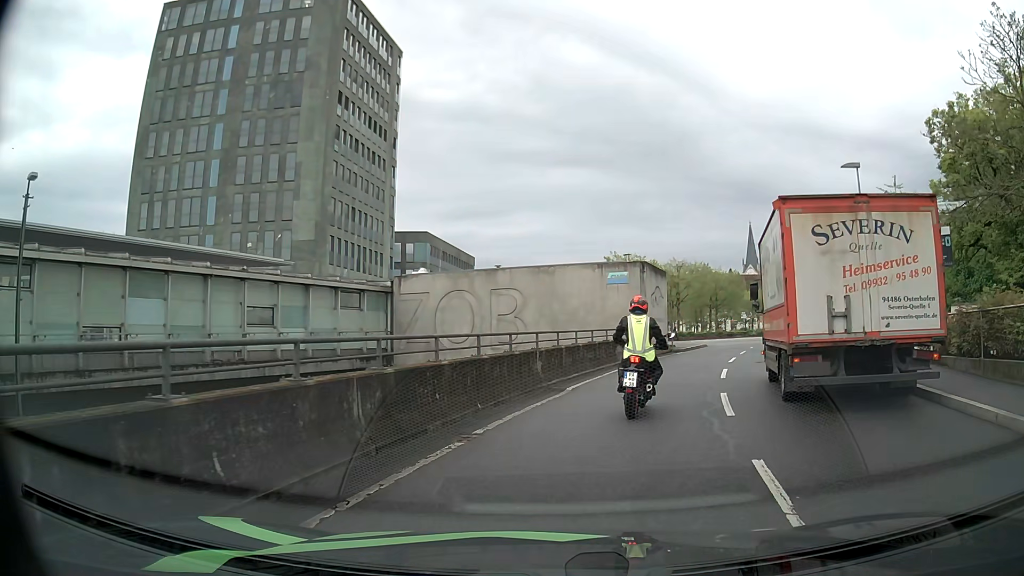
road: residential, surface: asphalt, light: Day
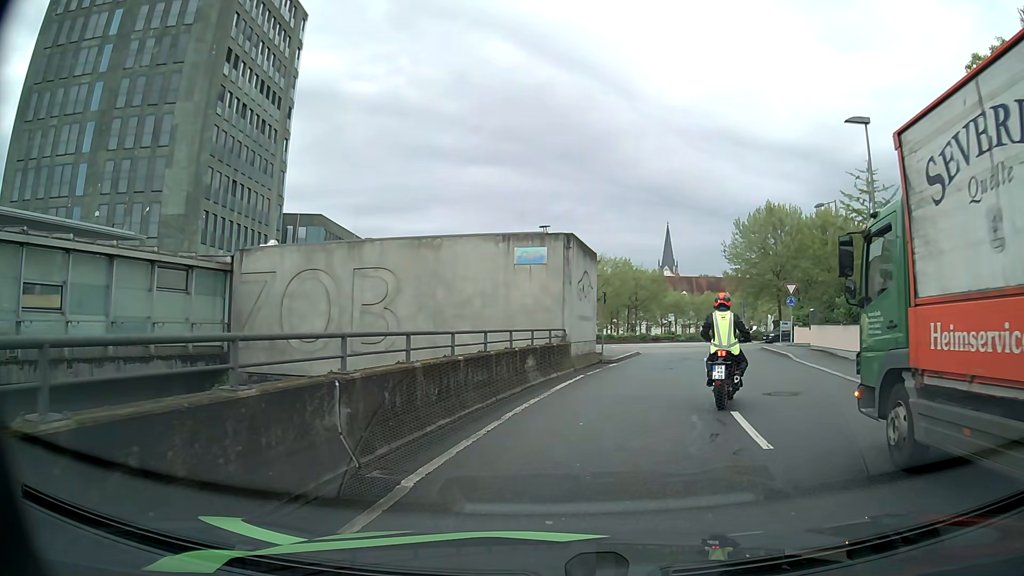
(+0.6, +9.0) m; +9°
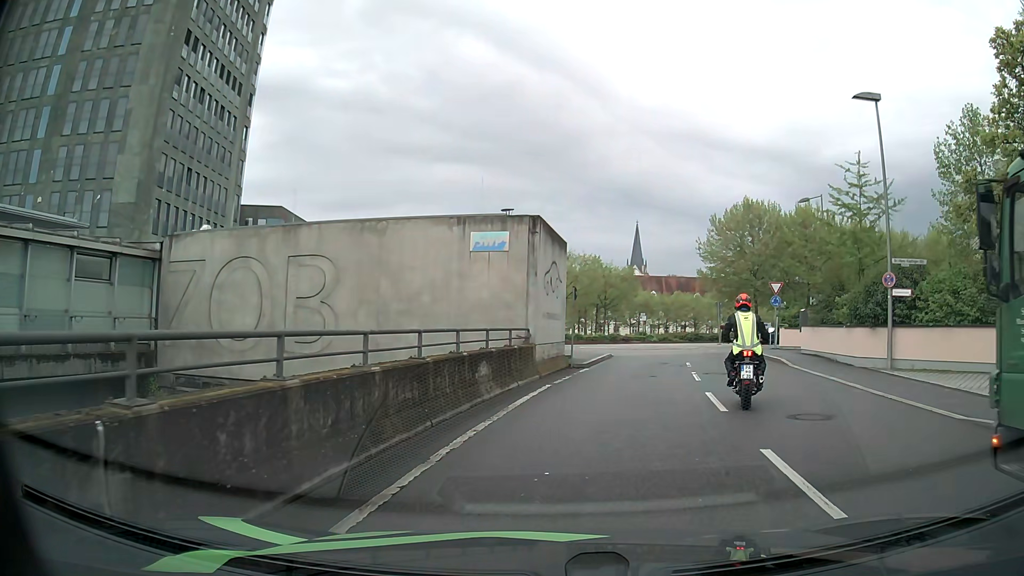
(0.0, +3.1) m; +2°
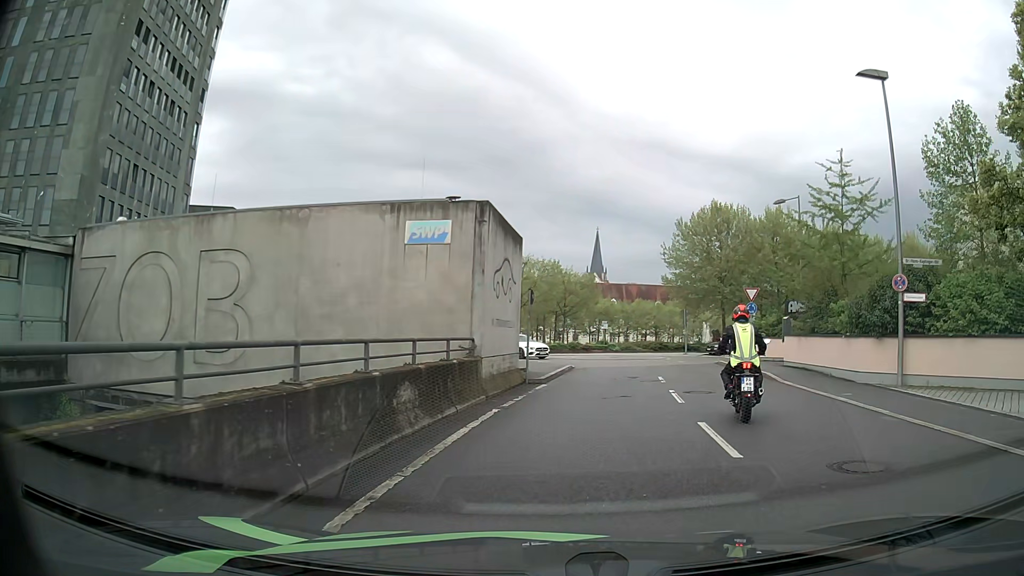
(+0.1, +3.0) m; +3°
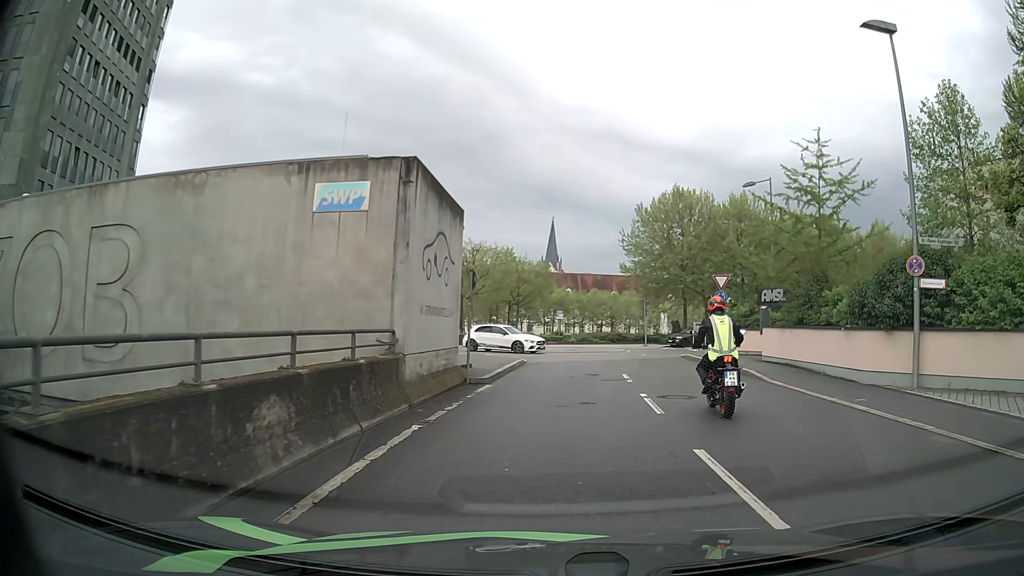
(+0.2, +2.9) m; +5°
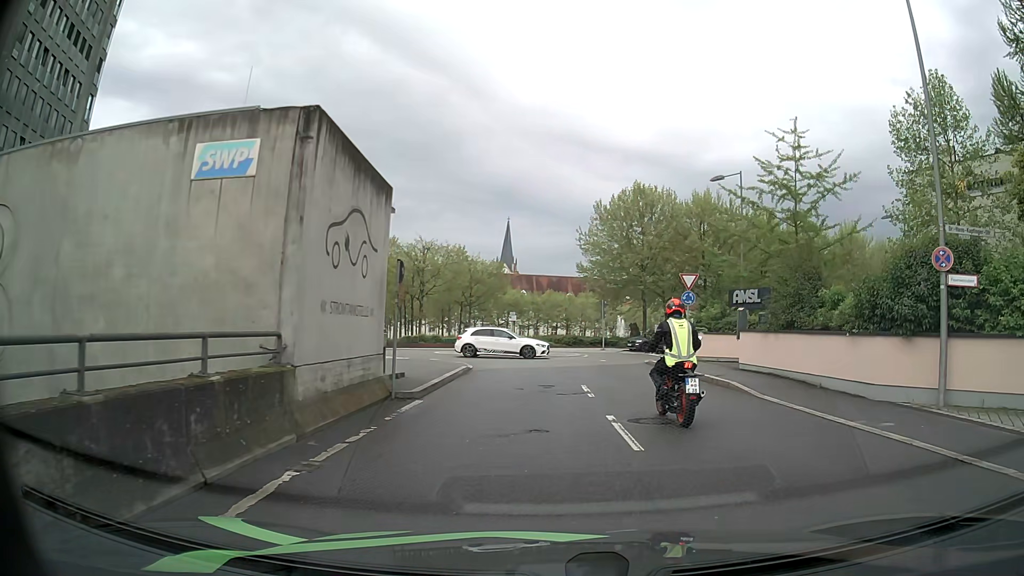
(+0.1, +2.8) m; +5°
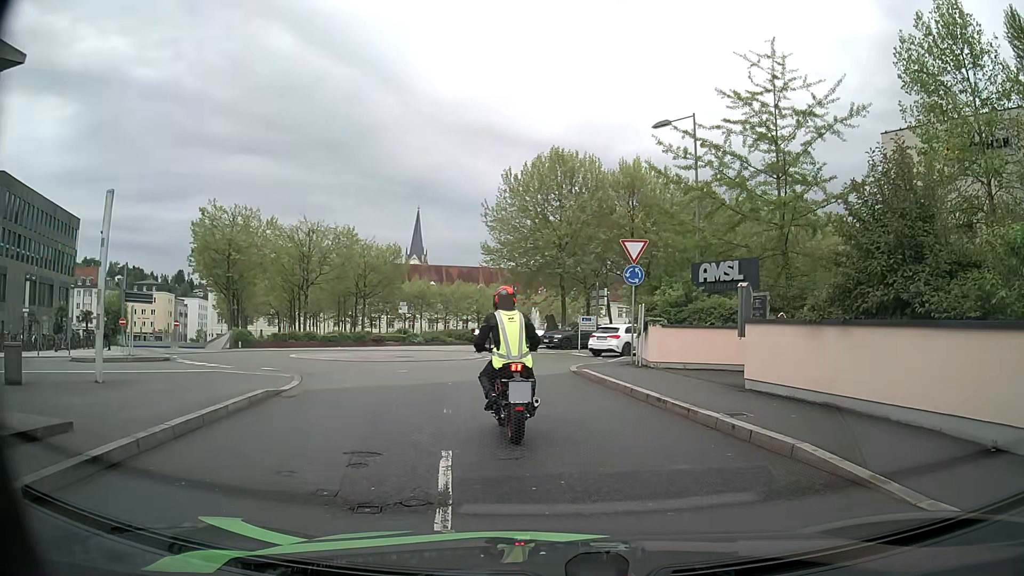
(+0.7, +9.1) m; +7°
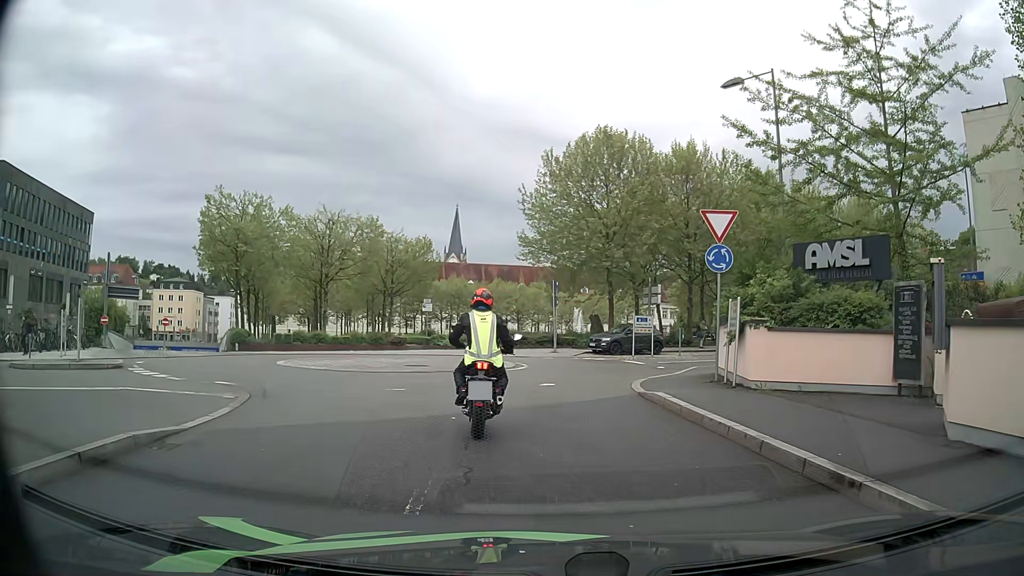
(-0.2, +5.5) m; -4°
